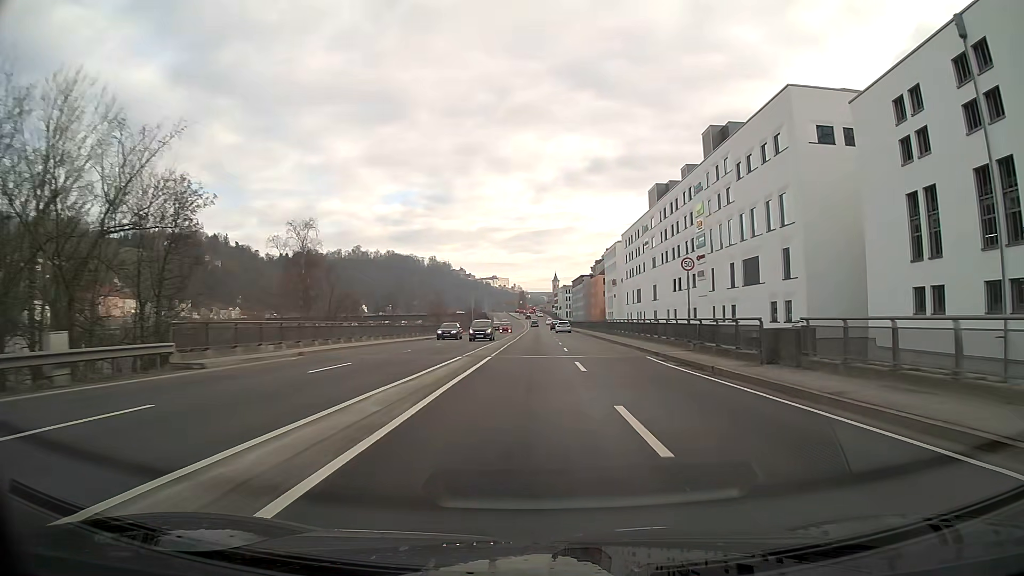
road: primary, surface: asphalt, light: Day
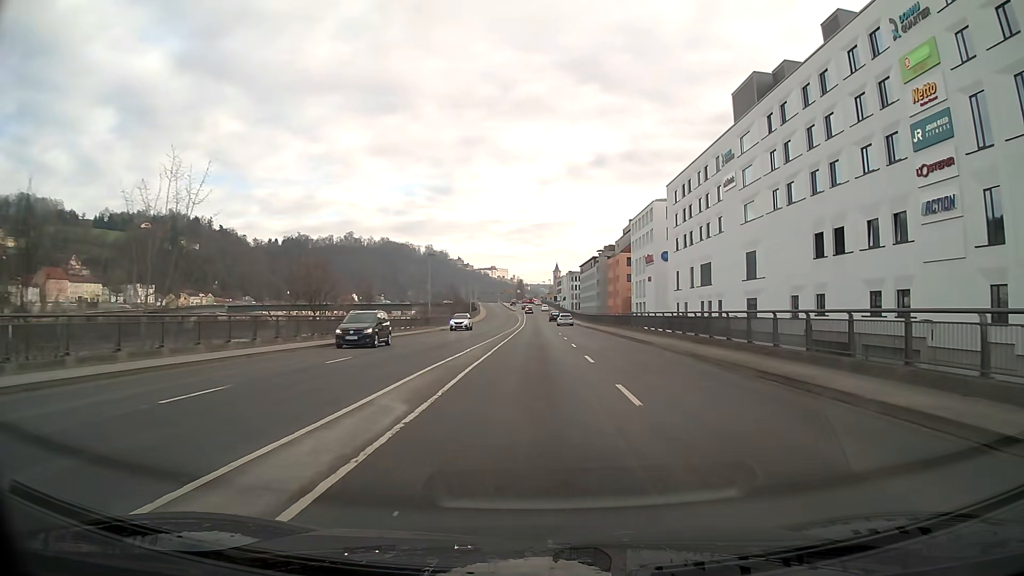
(0.0, +47.2) m; 0°
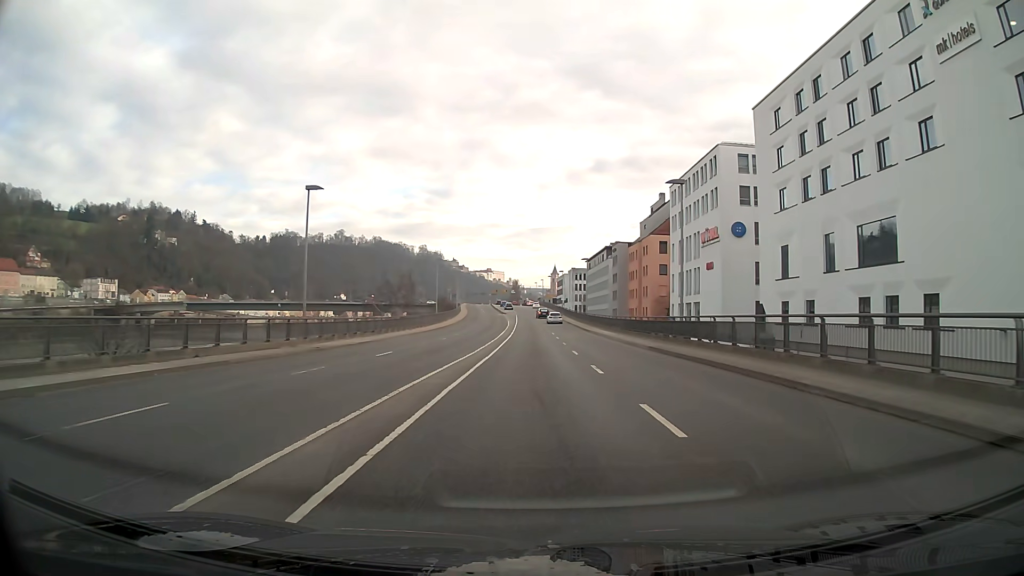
(0.0, +38.8) m; 0°
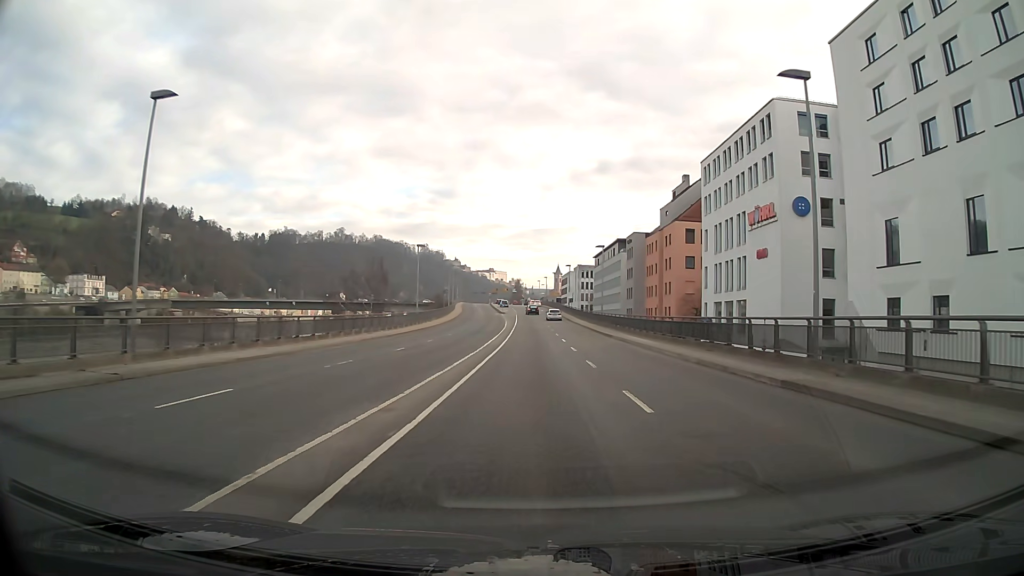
(0.0, +15.6) m; 0°
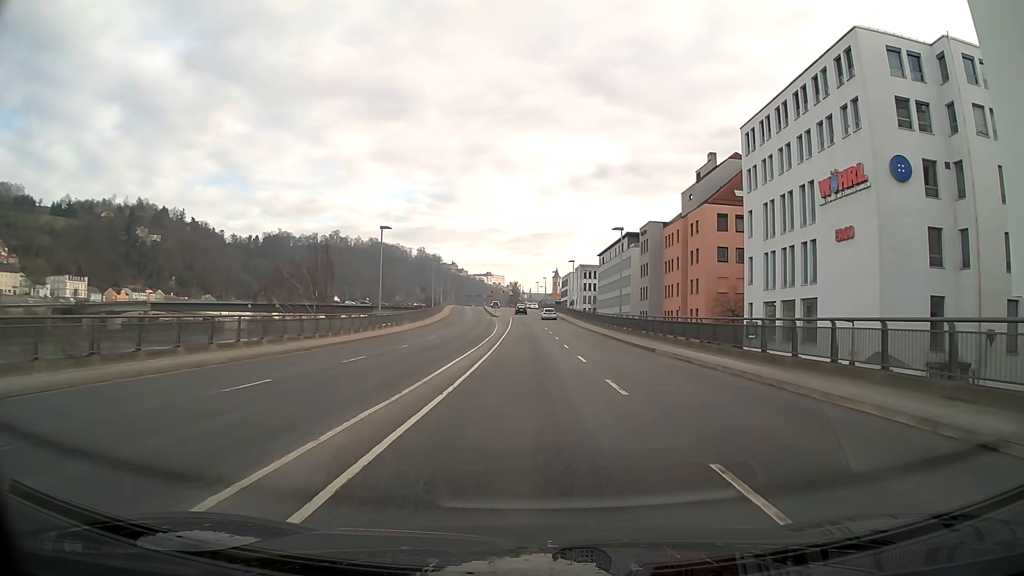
(0.0, +15.7) m; 0°
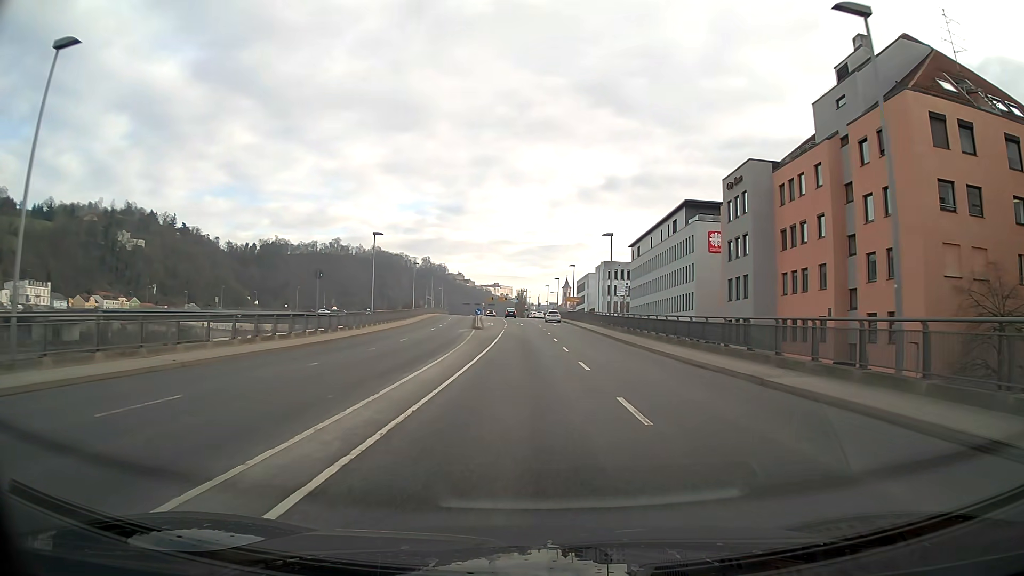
(-0.2, +39.8) m; -1°
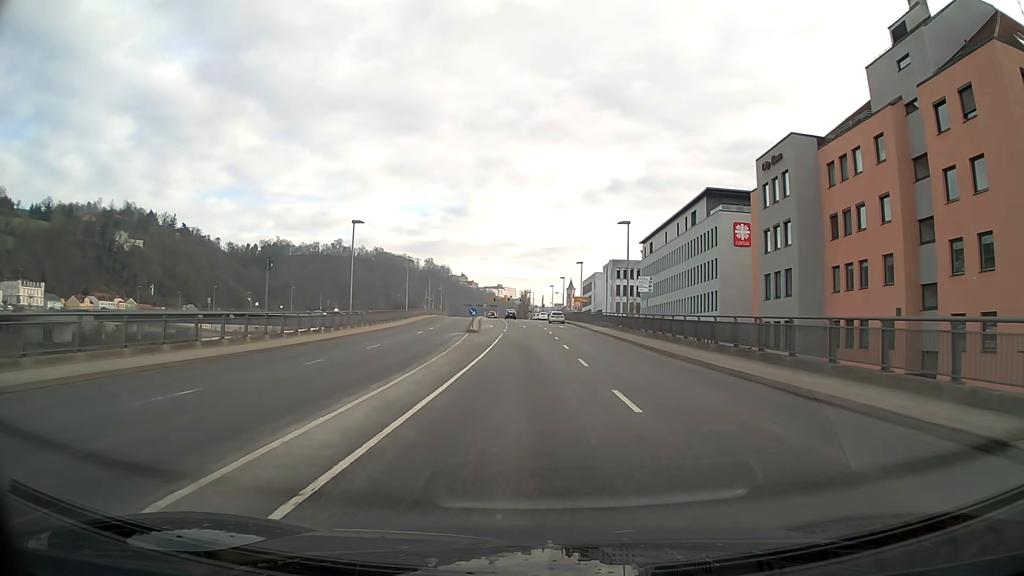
(0.0, +8.0) m; 0°
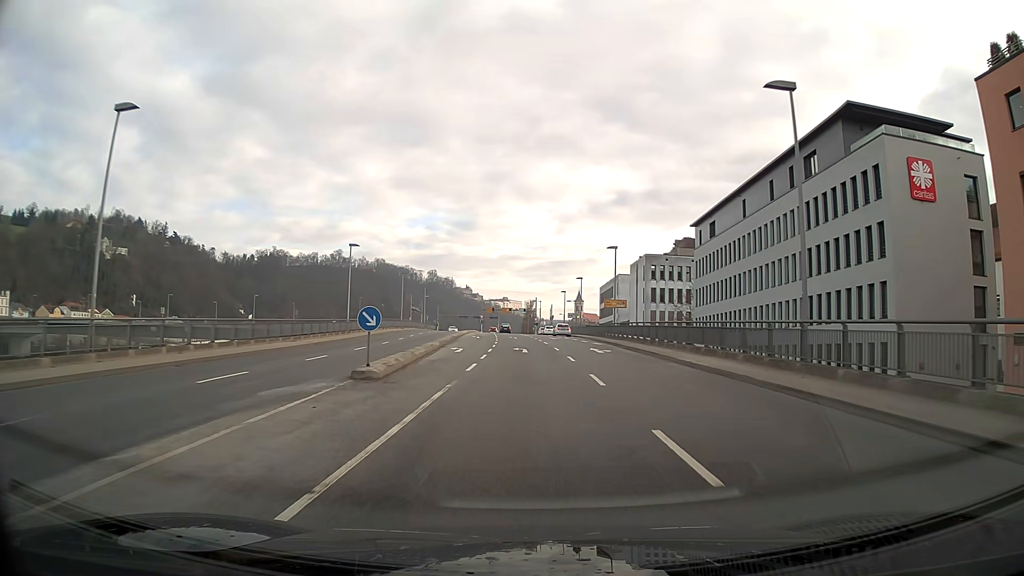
(-0.1, +31.3) m; 0°
(0, +10) (0, +20) (0, +30) (-1, +40) (-1, +50) (-2, +60) (-2, +70) (-3, +80) (-3, +90) (-4, +100) m
